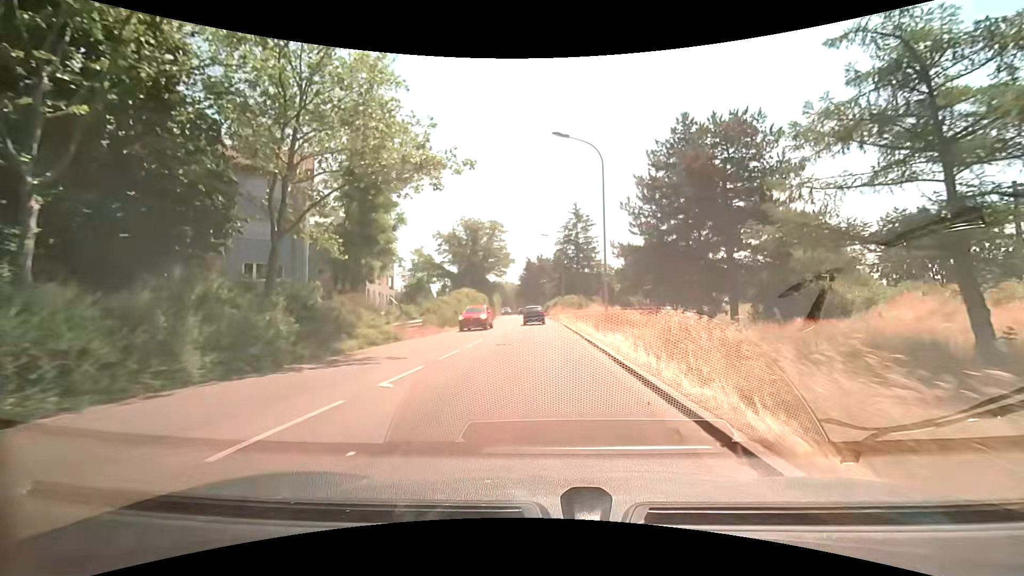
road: tertiary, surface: asphalt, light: Day
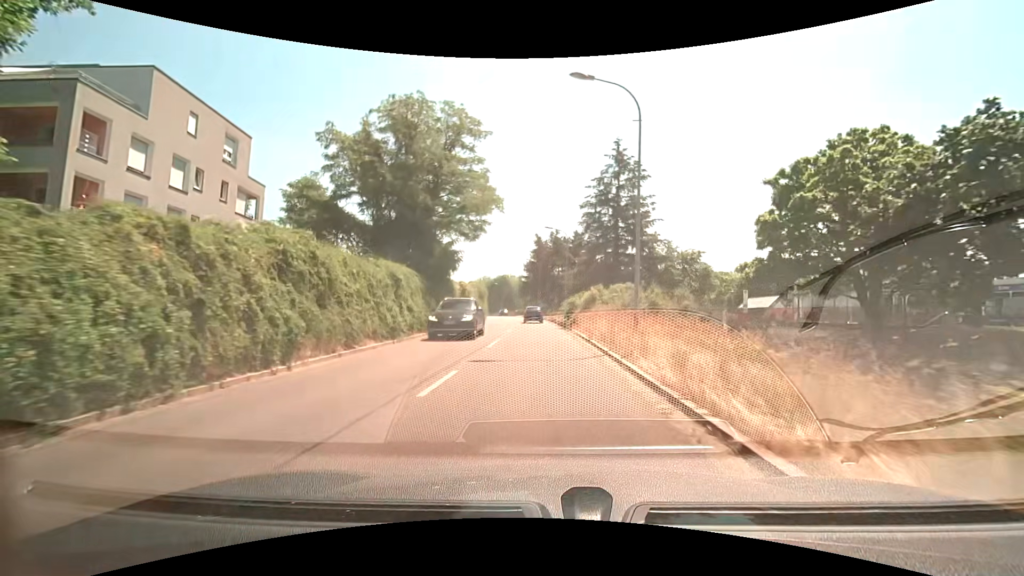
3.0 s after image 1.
(-0.1, +37.6) m; -1°
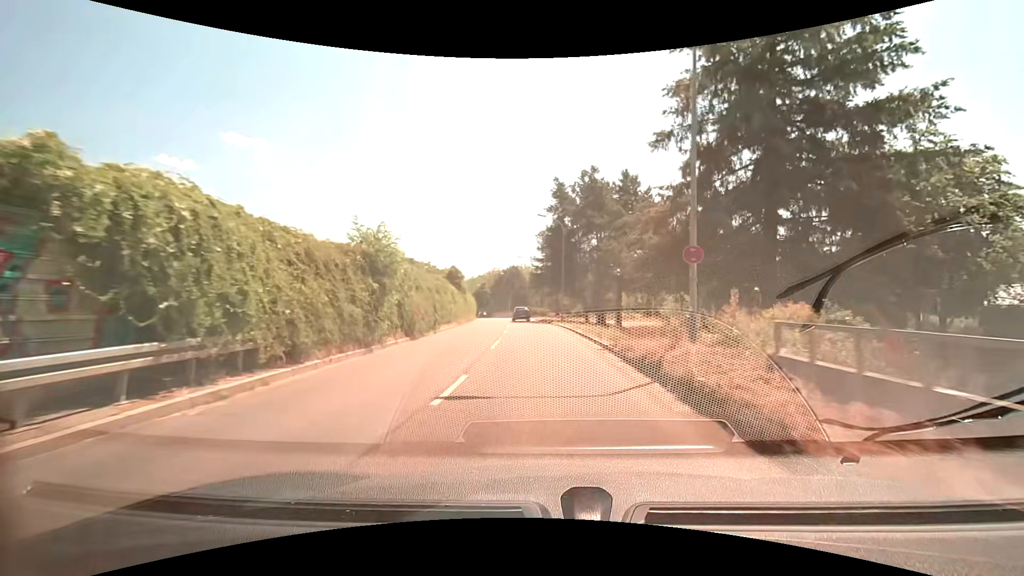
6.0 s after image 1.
(-0.3, +36.7) m; -2°
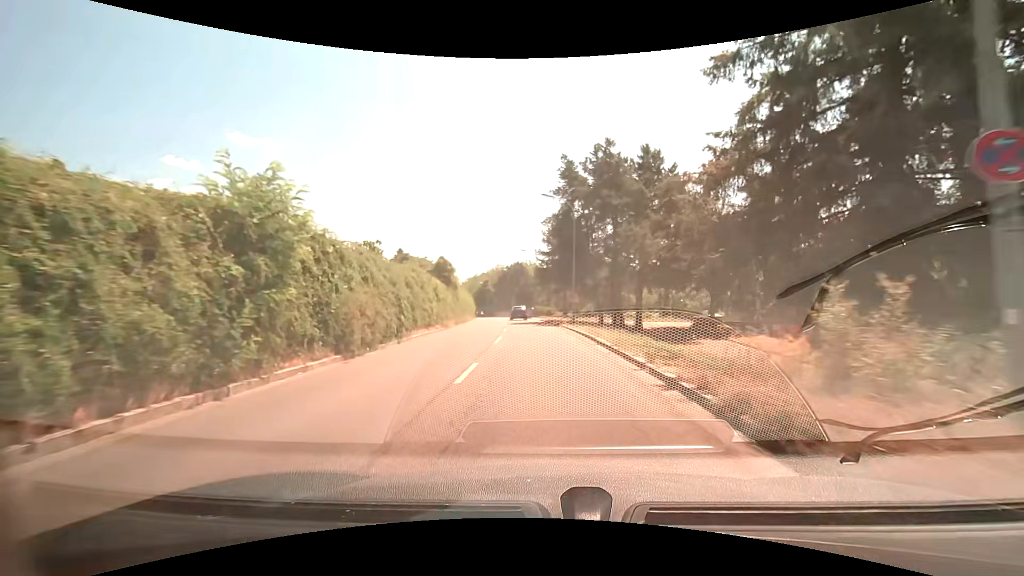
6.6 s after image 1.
(0.0, +7.2) m; -1°
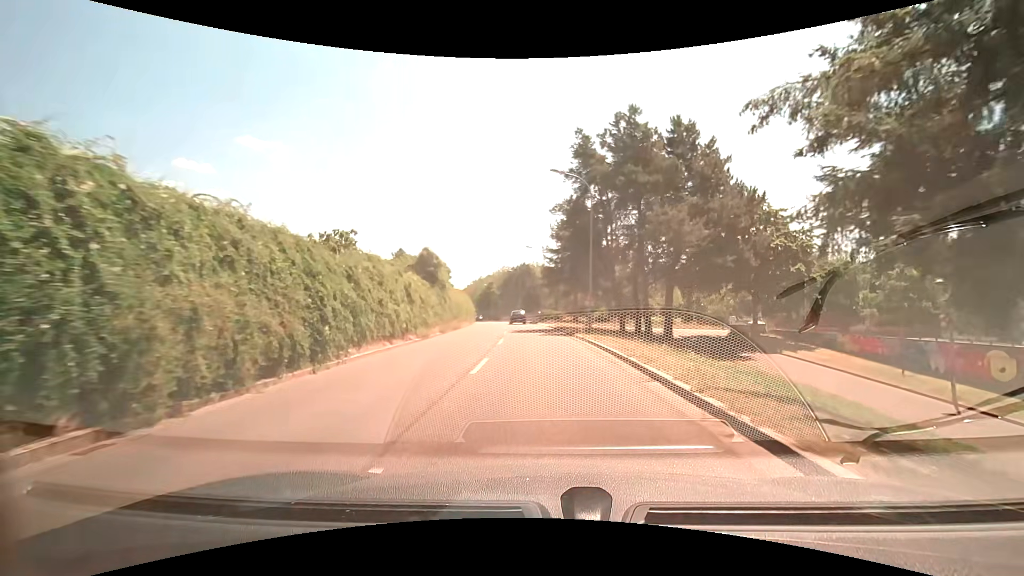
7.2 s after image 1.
(-0.1, +7.2) m; -1°
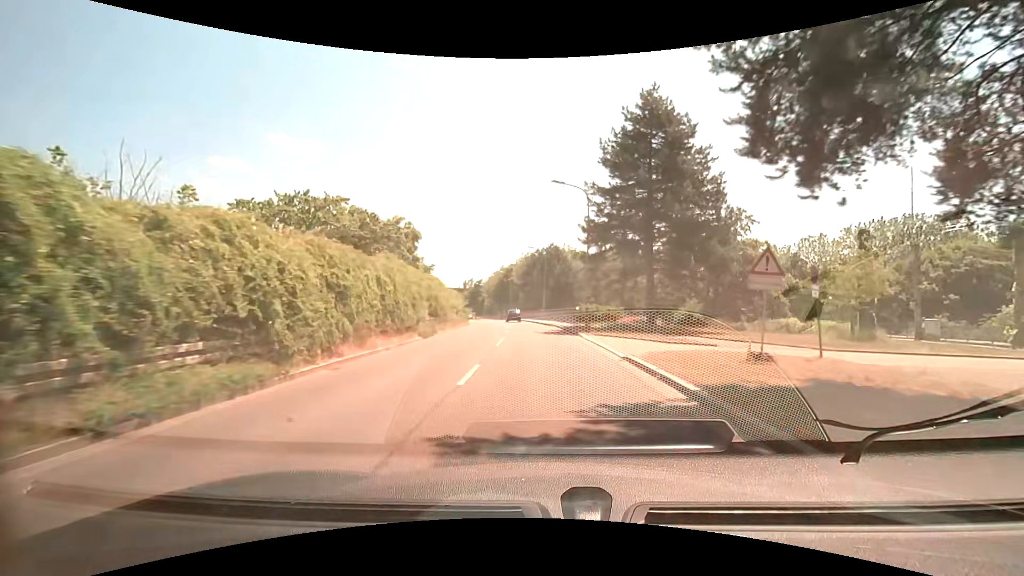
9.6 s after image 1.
(-0.8, +28.8) m; -4°
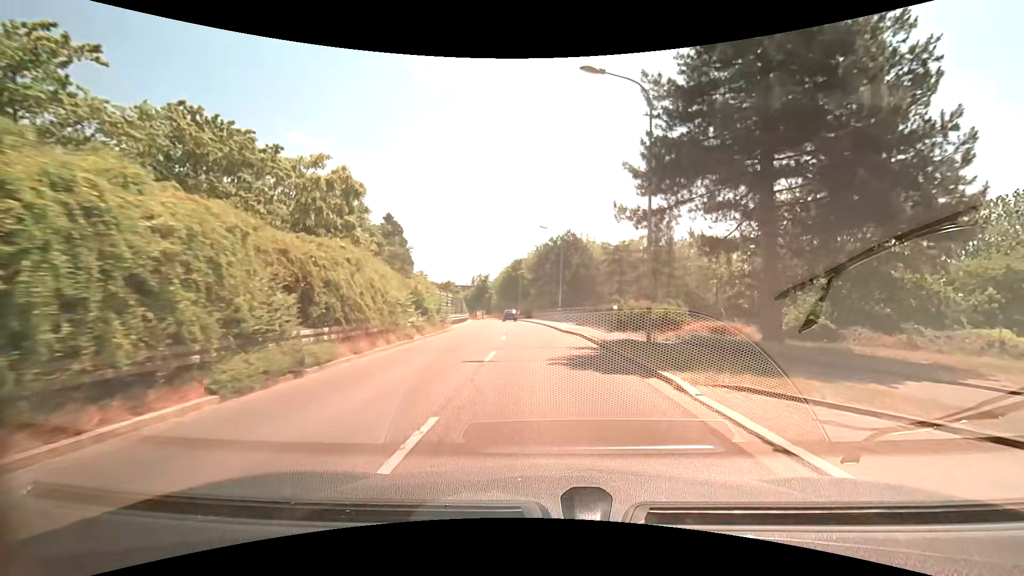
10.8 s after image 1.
(-0.1, +14.4) m; -1°
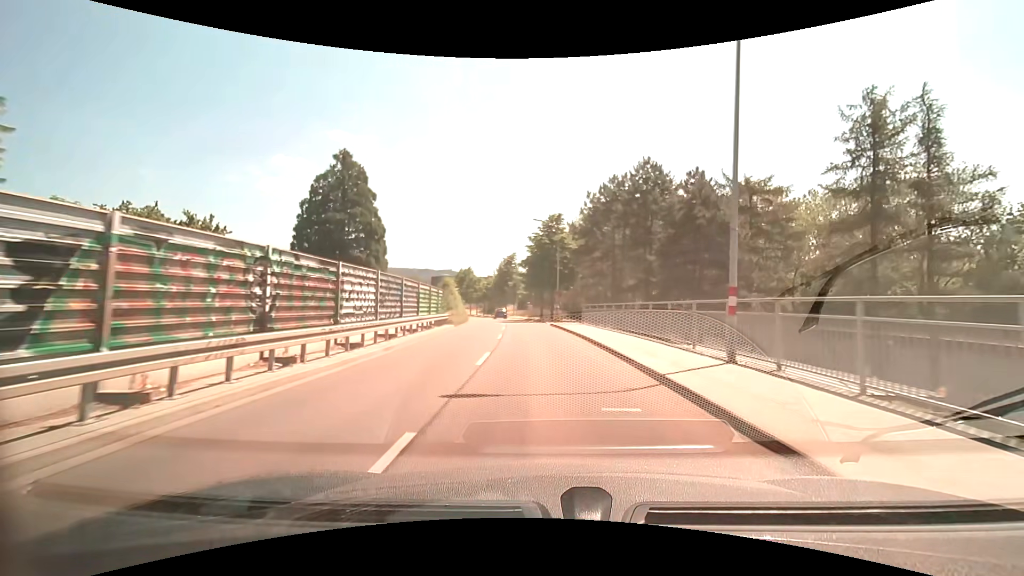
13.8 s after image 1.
(-1.0, +36.8) m; -4°
(0, +10) (0, +20) (-1, +30) (-2, +40) (-3, +50) (-4, +60) (-6, +70) (-8, +79) (-10, +89) (-13, +99) m
